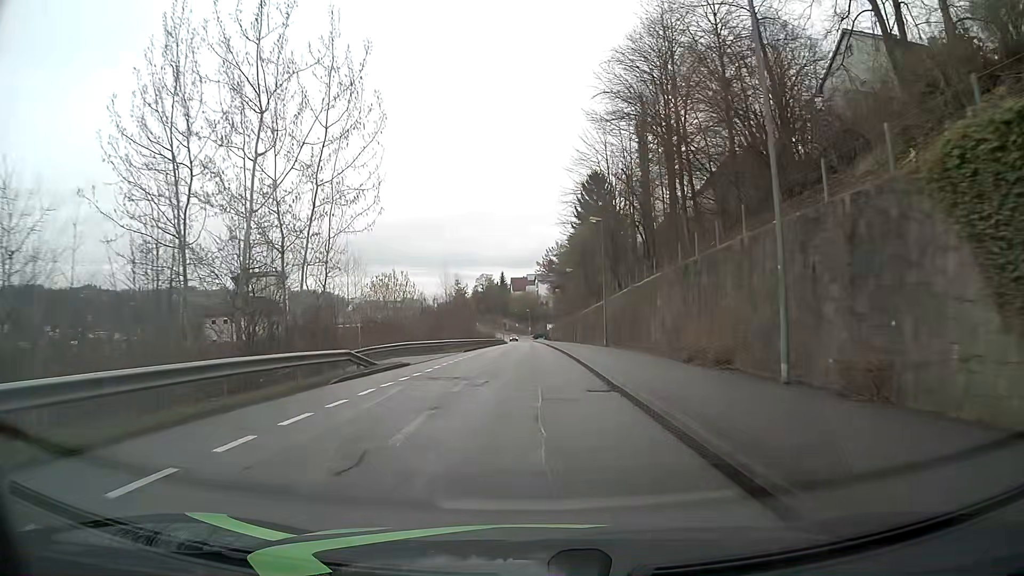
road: residential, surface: asphalt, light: Day
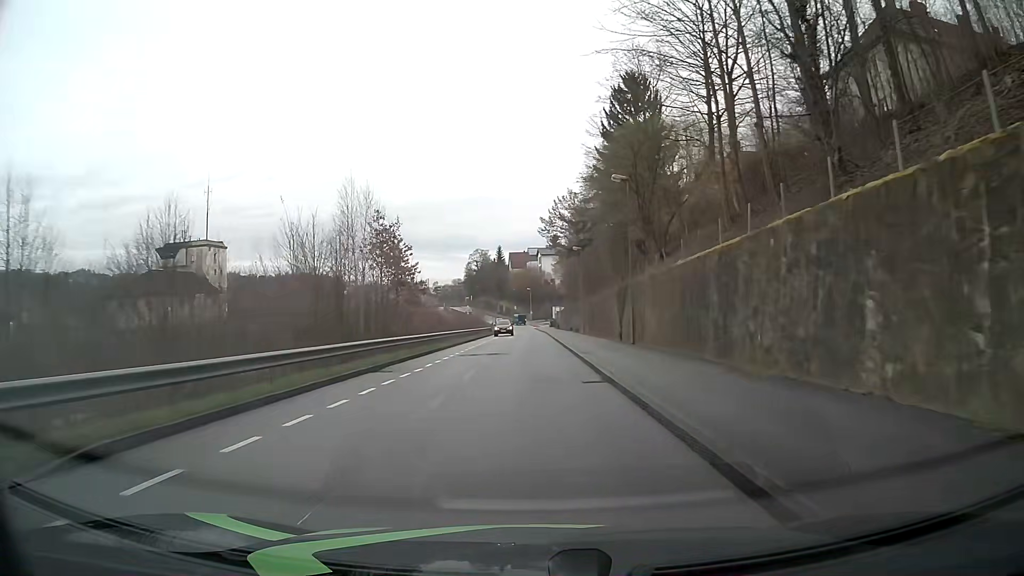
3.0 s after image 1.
(+0.1, +40.5) m; 0°
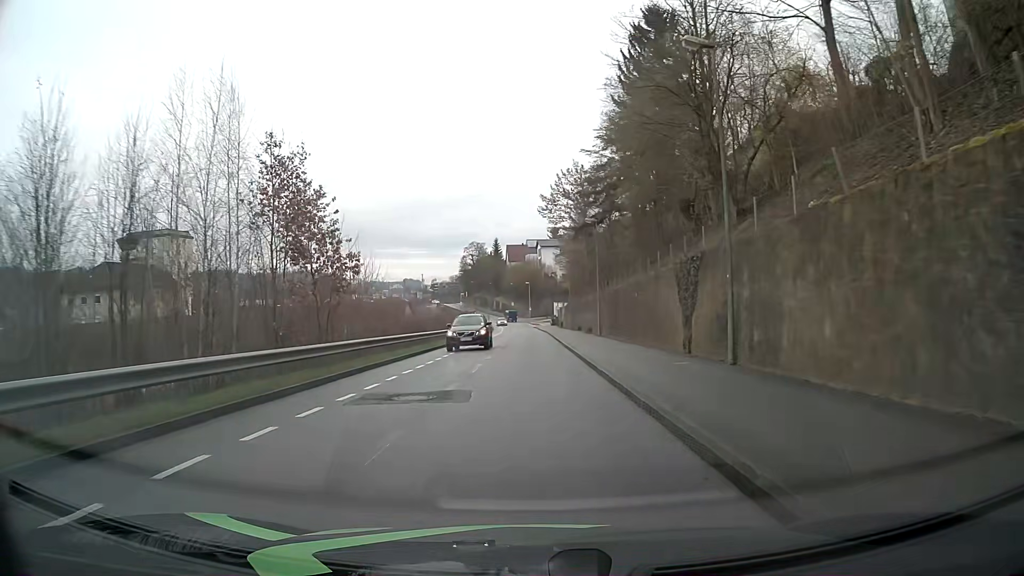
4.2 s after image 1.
(0.0, +15.8) m; 0°
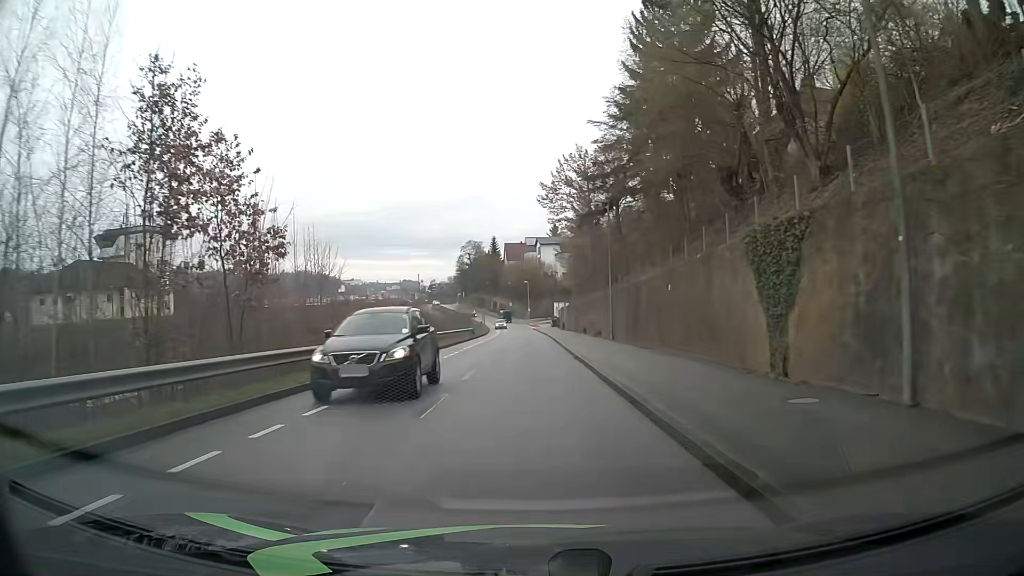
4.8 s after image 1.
(0.0, +7.8) m; 0°
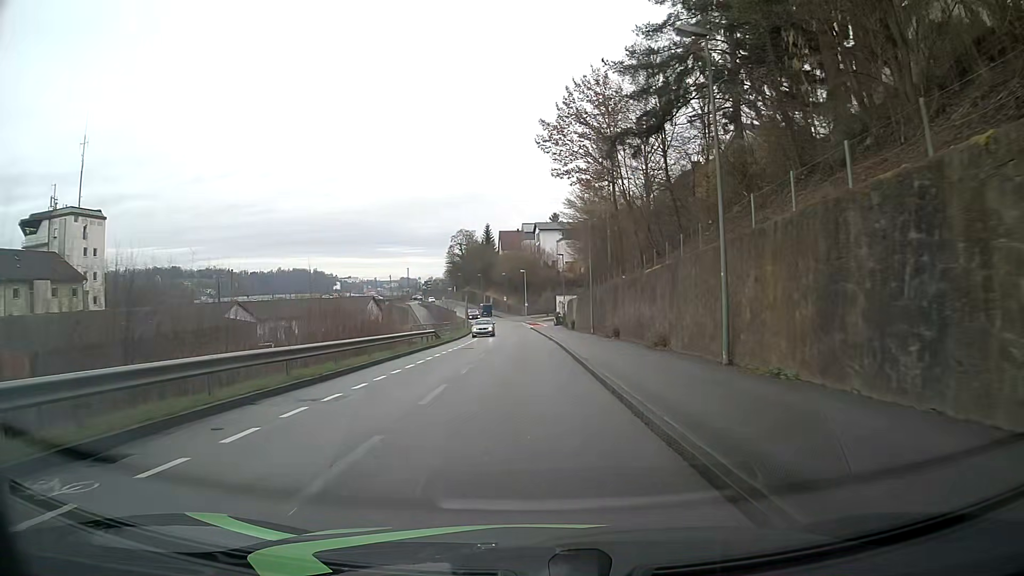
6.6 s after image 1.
(+0.1, +22.9) m; 0°
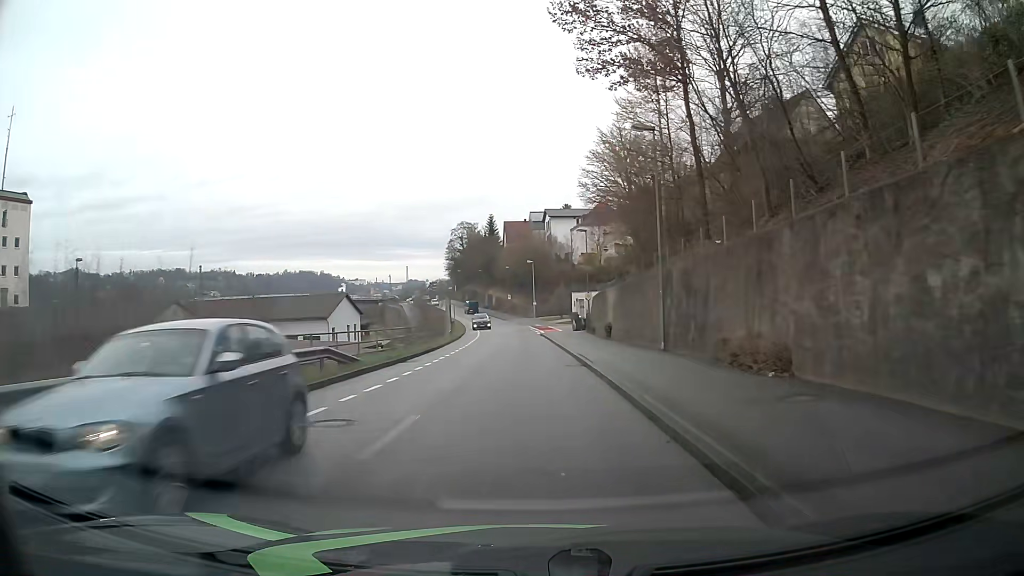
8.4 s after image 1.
(-0.2, +22.0) m; -1°
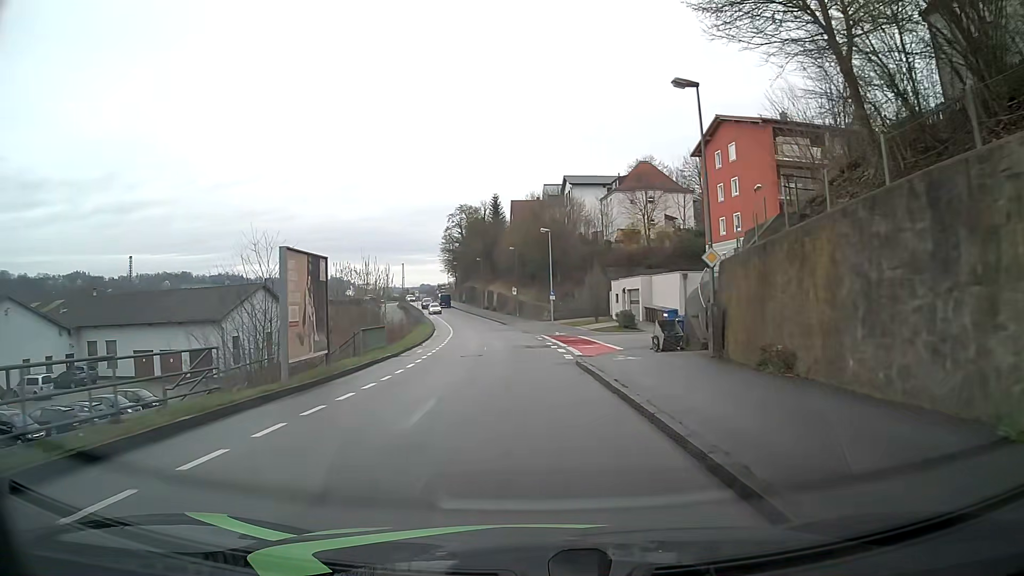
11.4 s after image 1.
(-0.2, +34.2) m; -1°
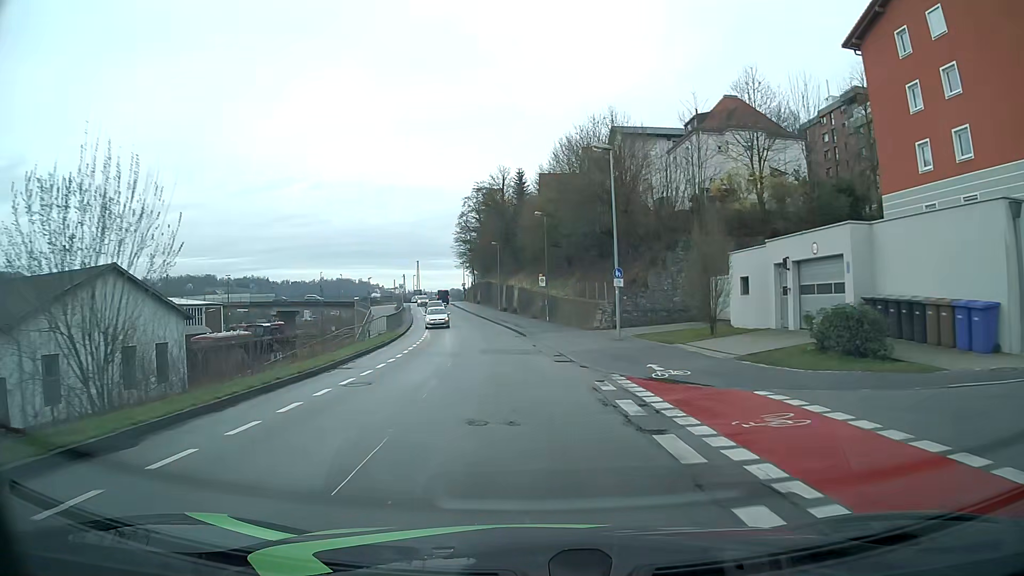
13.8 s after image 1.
(-0.5, +28.5) m; -2°
(0, +10) (-1, +20) (-2, +30) (-3, +40) (-5, +50) (-6, +60) (-8, +69) (-10, +79) (-12, +89) (-14, +99) m
